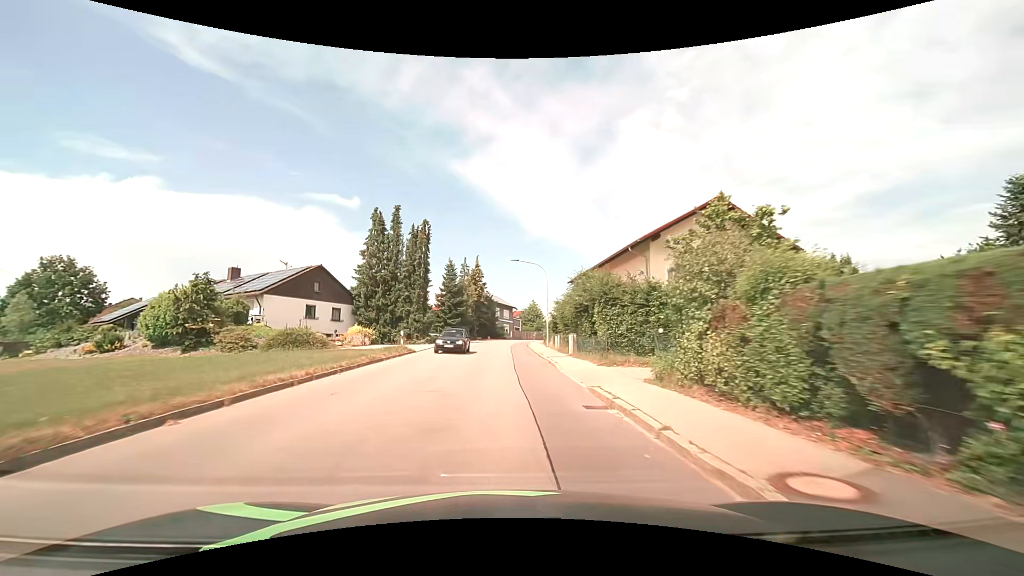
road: tertiary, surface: asphalt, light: Day
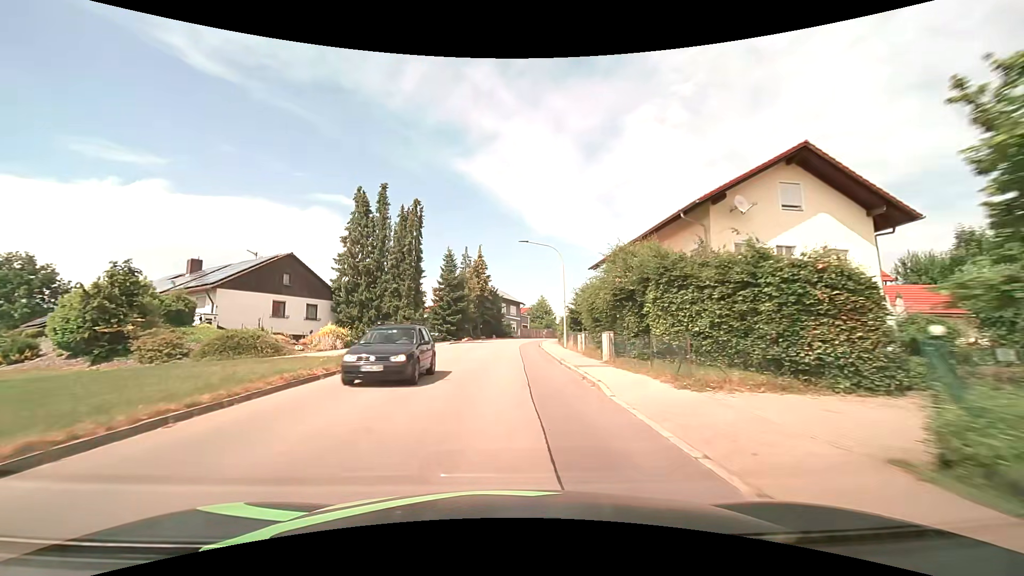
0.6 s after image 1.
(0.0, +7.9) m; -1°
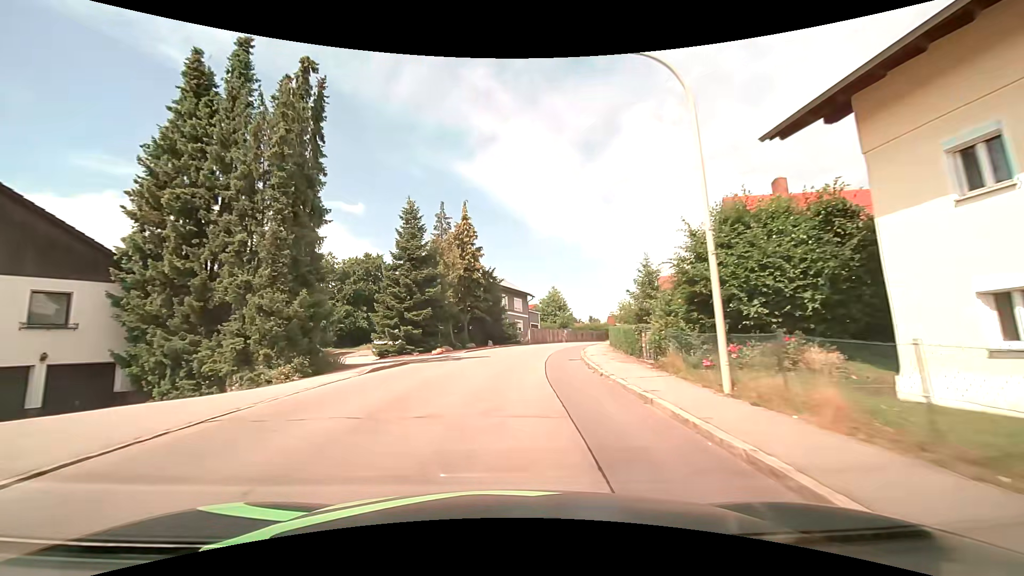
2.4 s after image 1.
(-0.2, +23.9) m; -1°
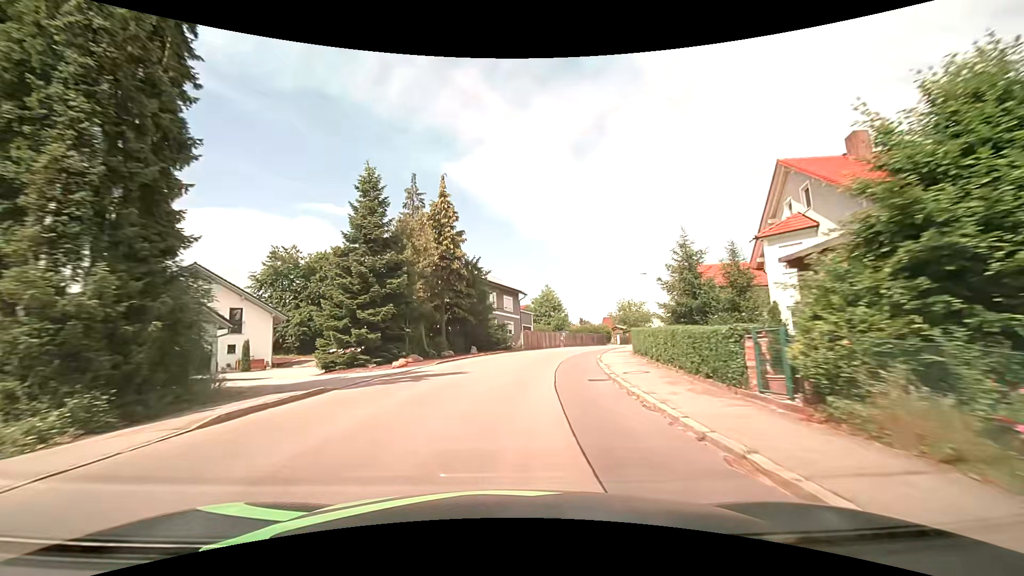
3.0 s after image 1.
(+0.1, +8.0) m; +2°
(0, +10) (+1, +20) (+3, +30) (+7, +39) (+11, +48) (+15, +57) (+20, +66) (+25, +74) (+30, +83) (+36, +92) m
